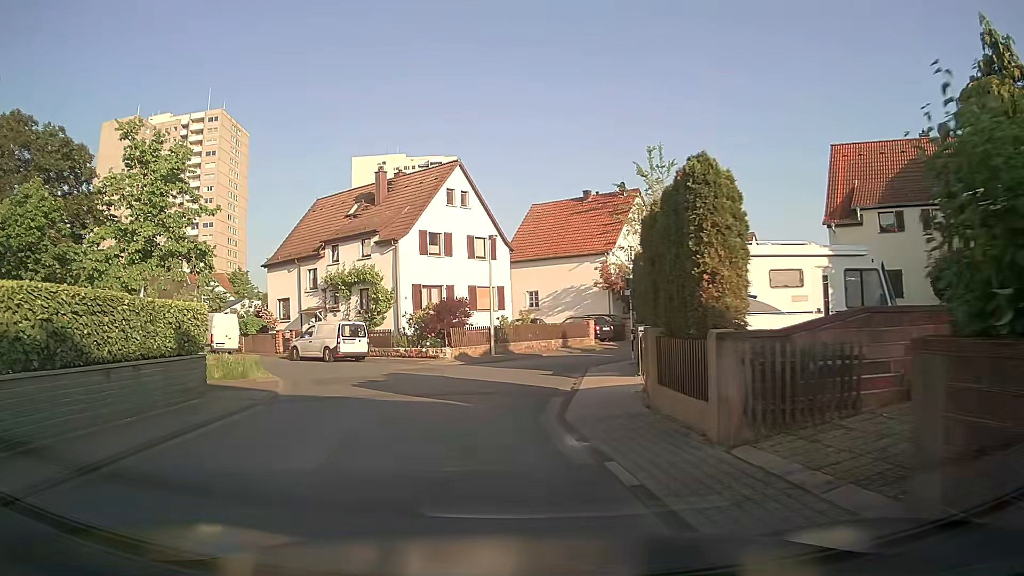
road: residential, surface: asphalt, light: Day
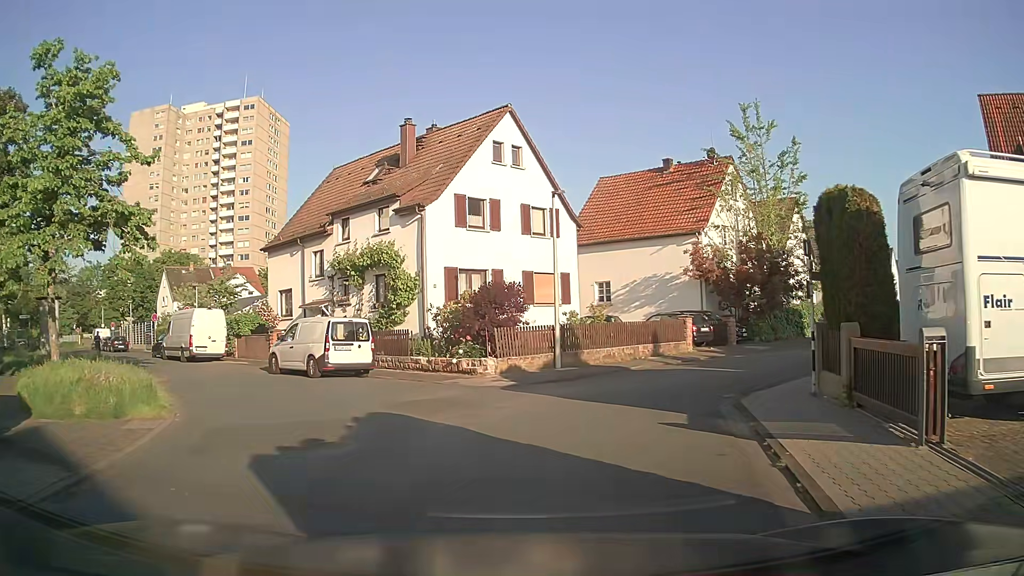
(-0.7, +9.4) m; -6°
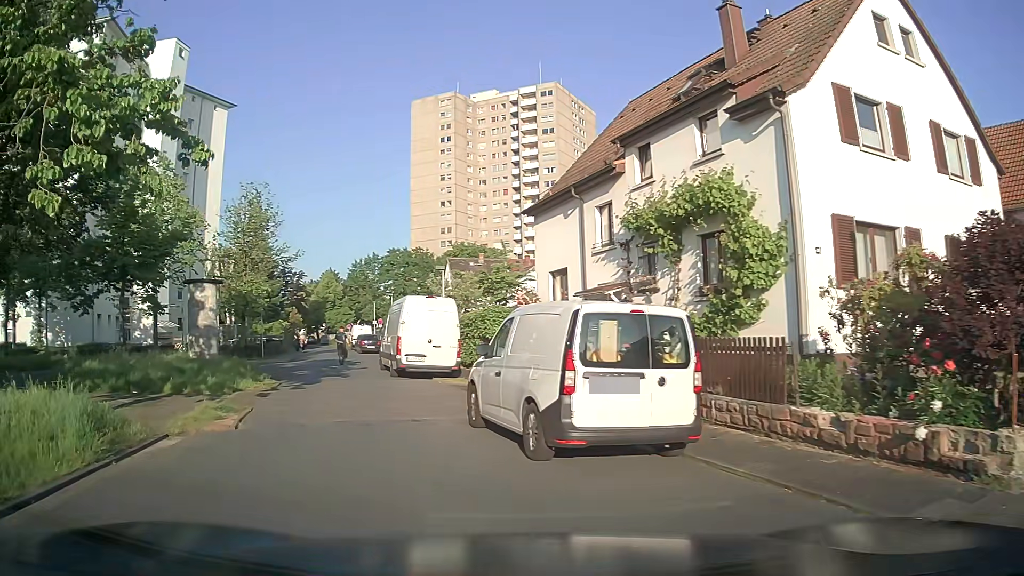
(-1.6, +12.2) m; -26°
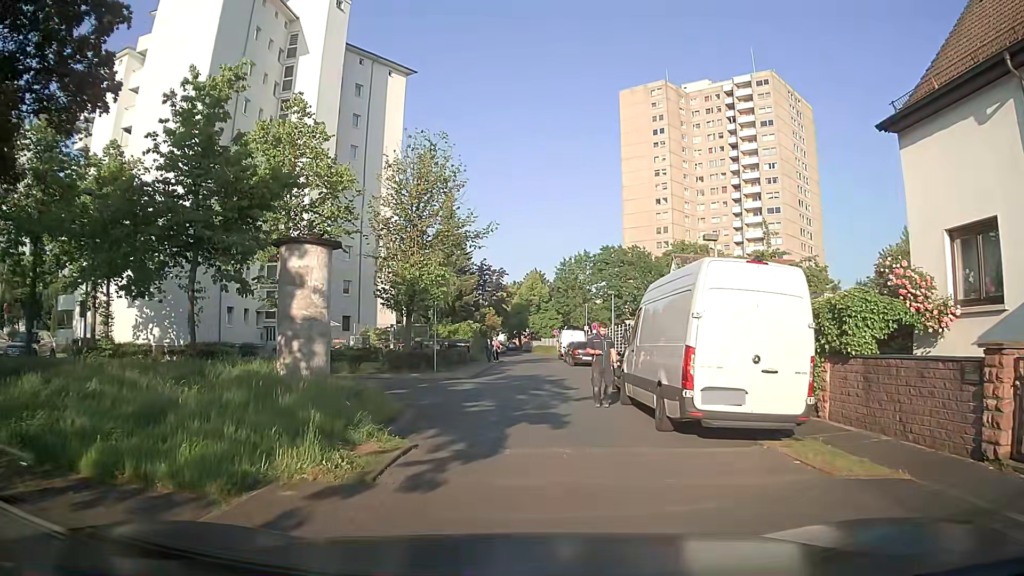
(-2.7, +11.1) m; -18°
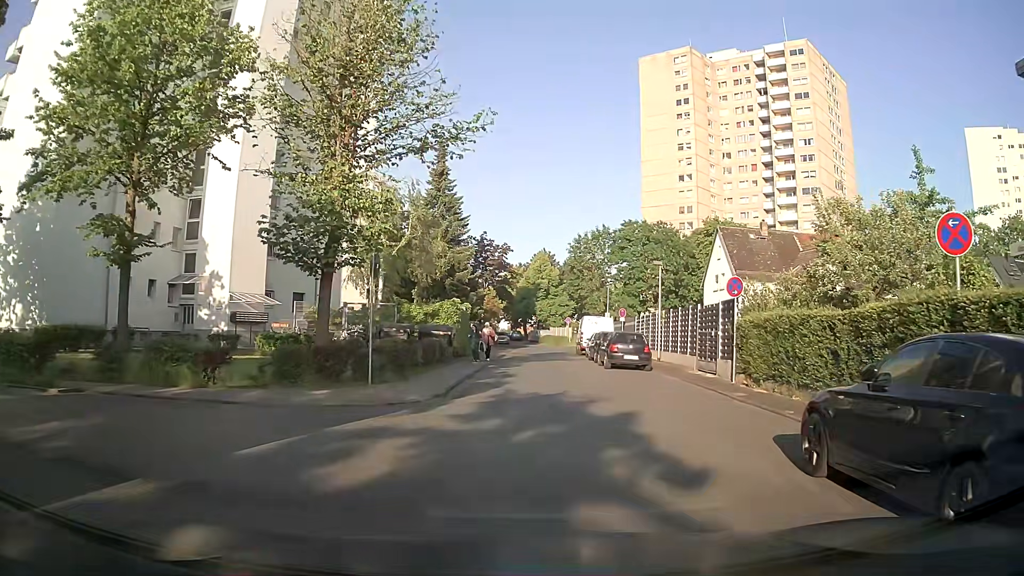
(-0.1, +13.5) m; -1°
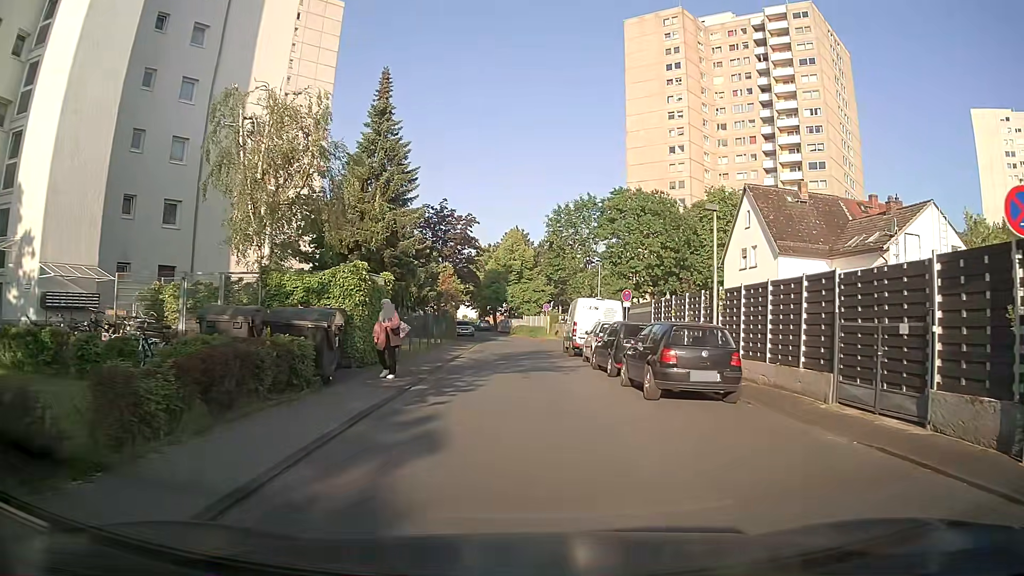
(+0.5, +13.4) m; +2°
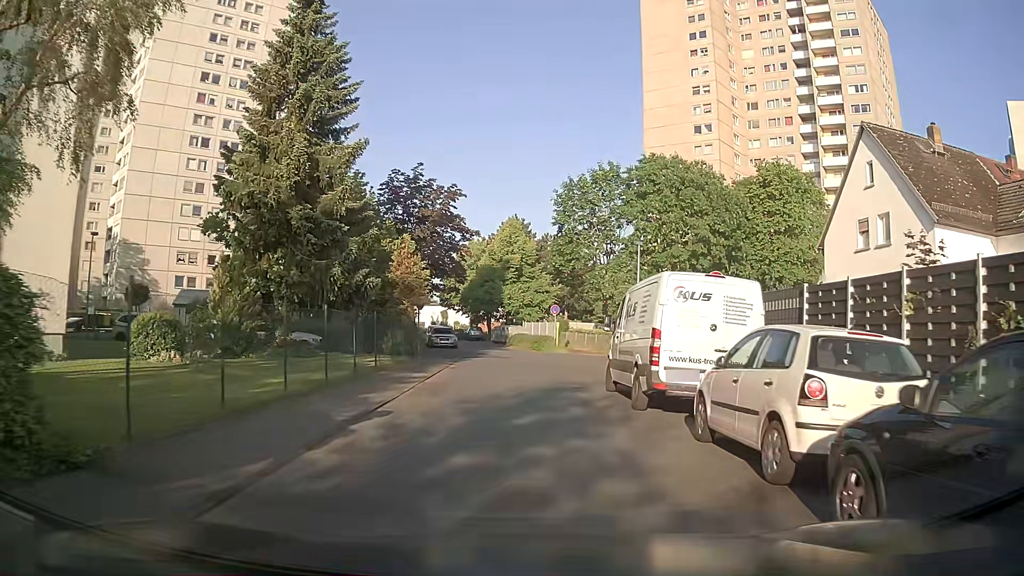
(+0.1, +15.6) m; -1°
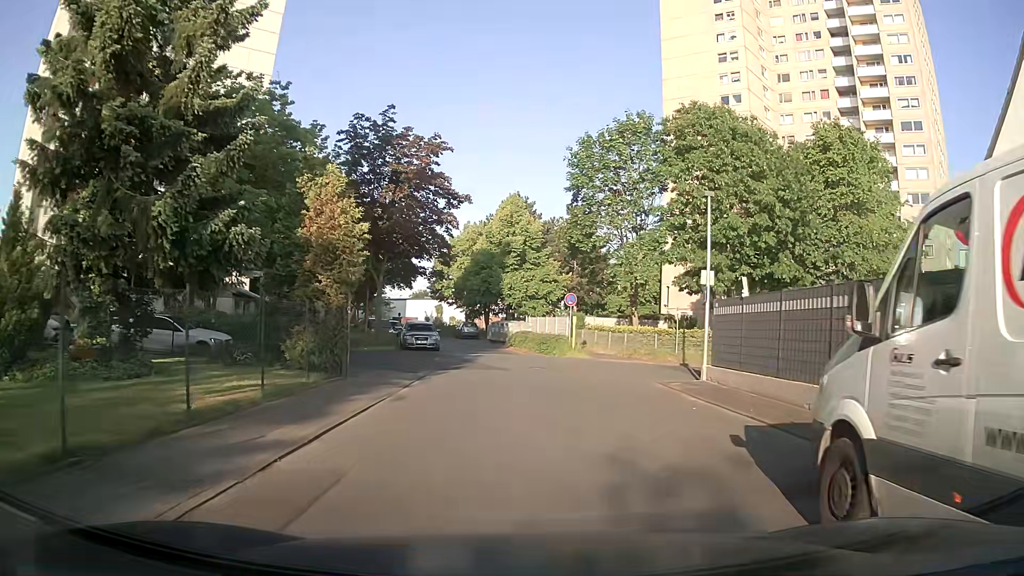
(+0.2, +11.2) m; 0°
(+1, +10) (+2, +20) (+1, +30) (-1, +40) (-3, +49) (-6, +59) (-8, +69) (-11, +78) (-15, +88) (-19, +97) m
